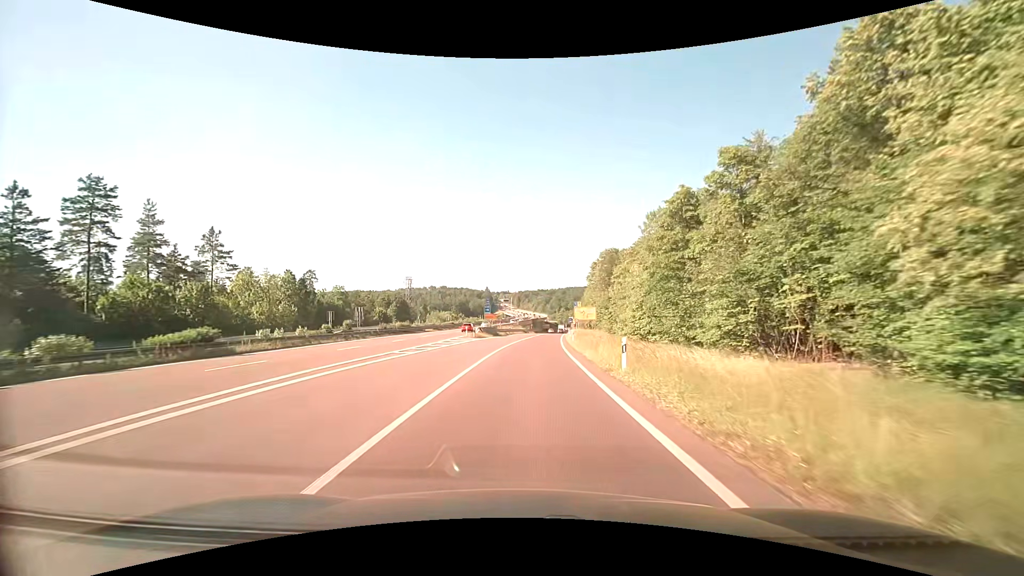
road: trunk_link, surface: asphalt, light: Day
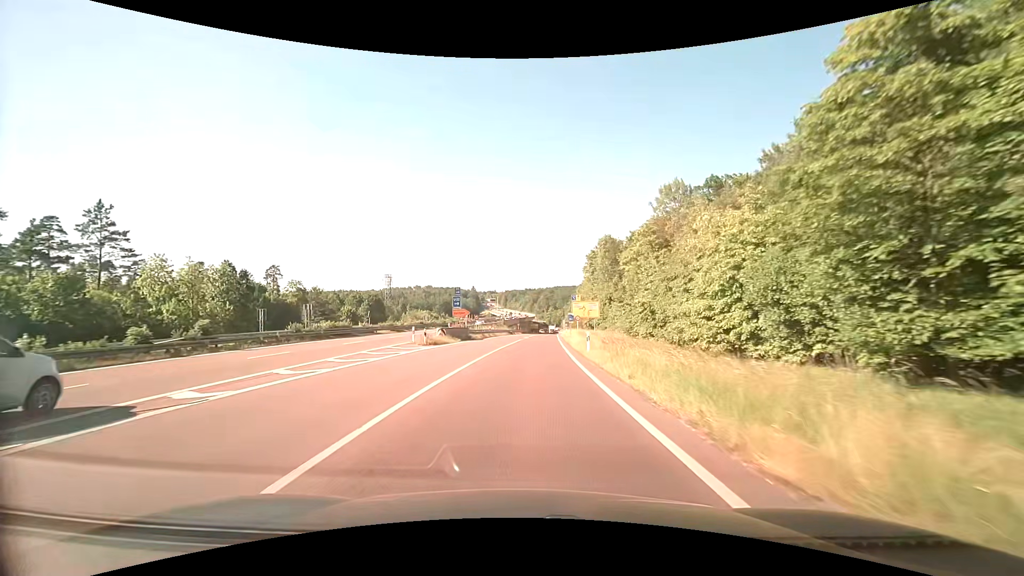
(+0.3, +18.9) m; +2°
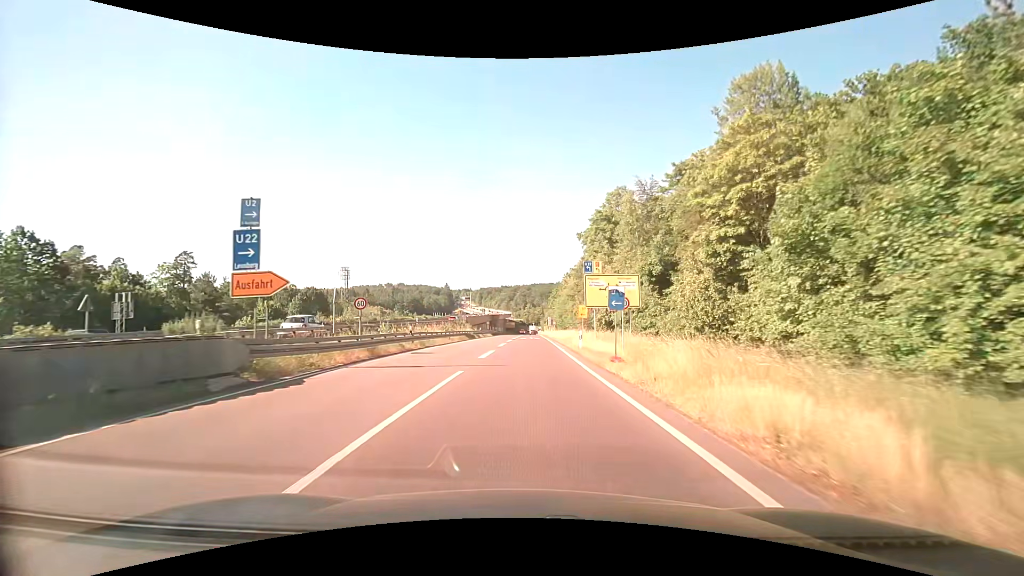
(+0.6, +35.3) m; +3°
